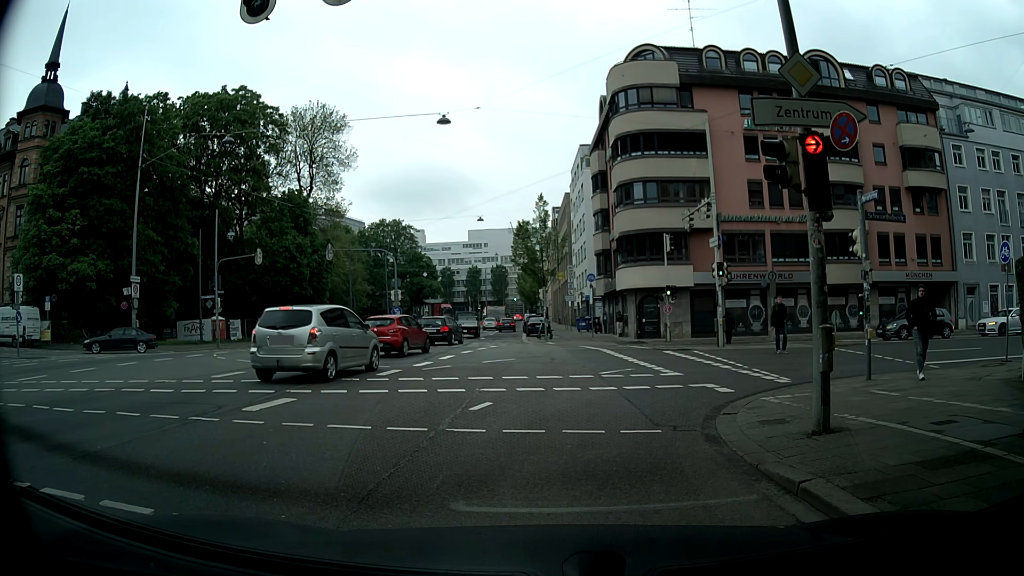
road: secondary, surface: asphalt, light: Day
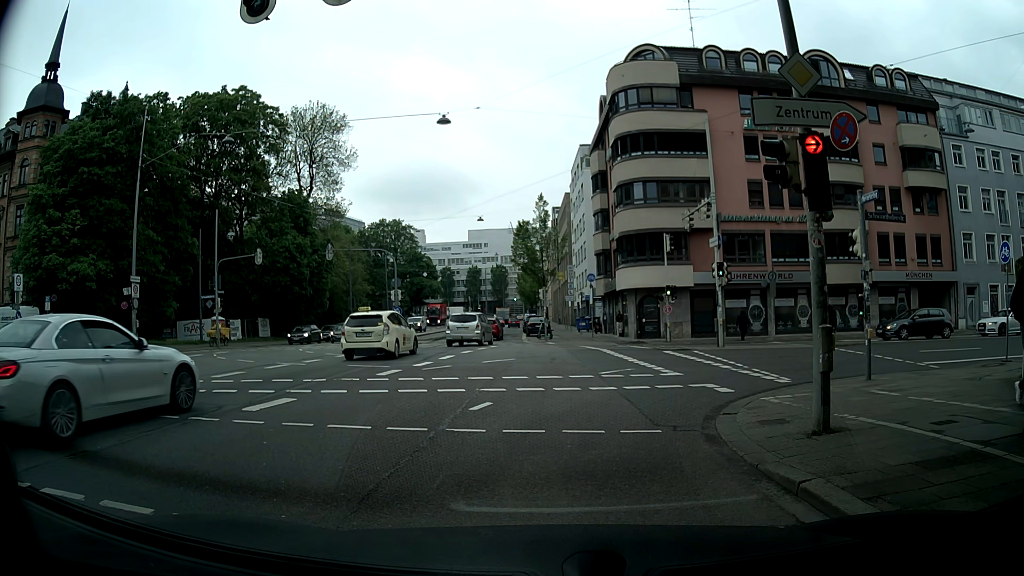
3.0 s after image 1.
(0.0, 0.0) m; 0°
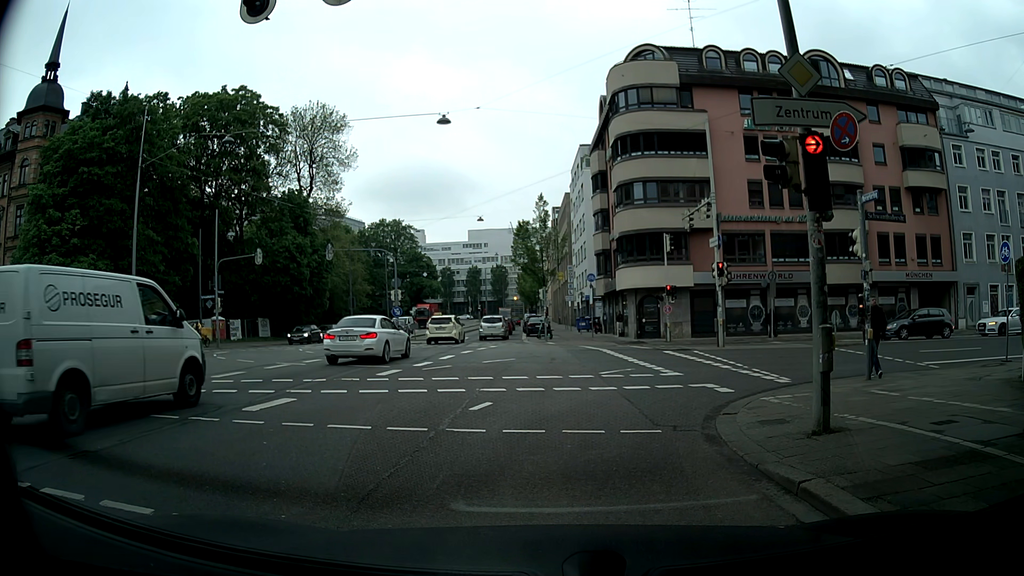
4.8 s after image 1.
(0.0, 0.0) m; 0°
(0, +10) (+4, +19) (+13, +22) (+23, +24) (+32, +26) (+42, +27) (+52, +28) (+62, +29) (+72, +30) (+82, +31) m
